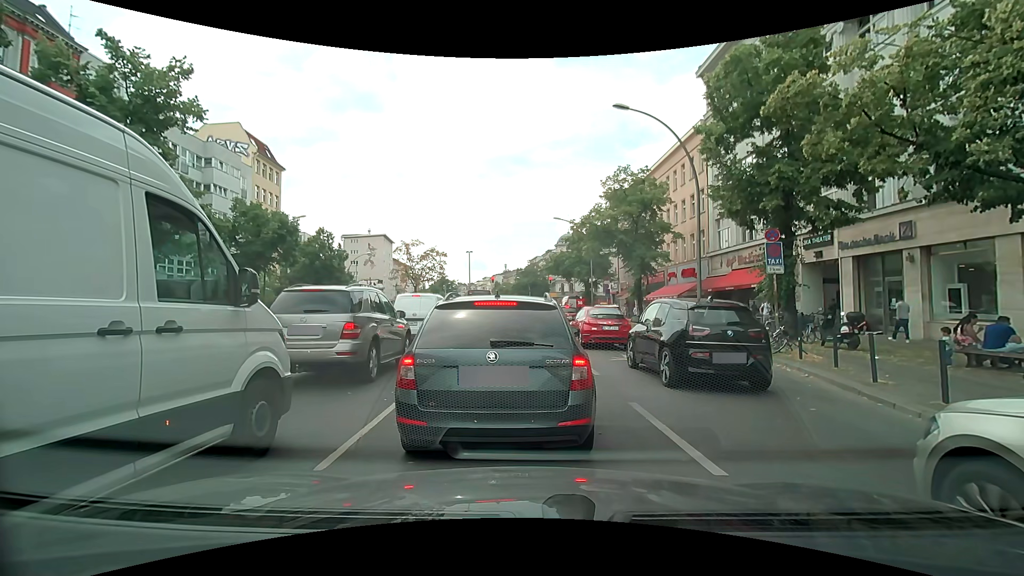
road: primary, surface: asphalt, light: Day
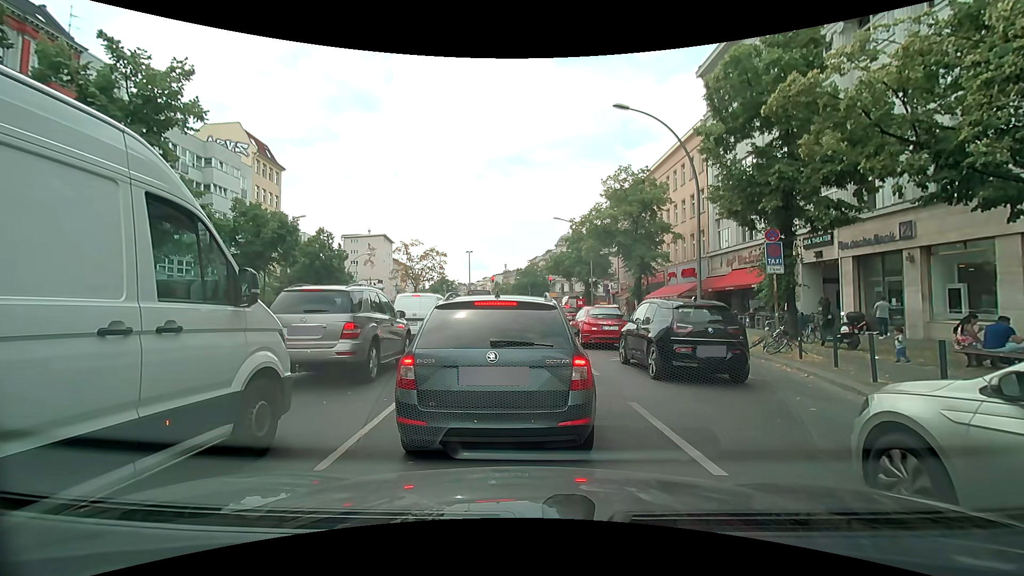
(0.0, 0.0) m; 0°
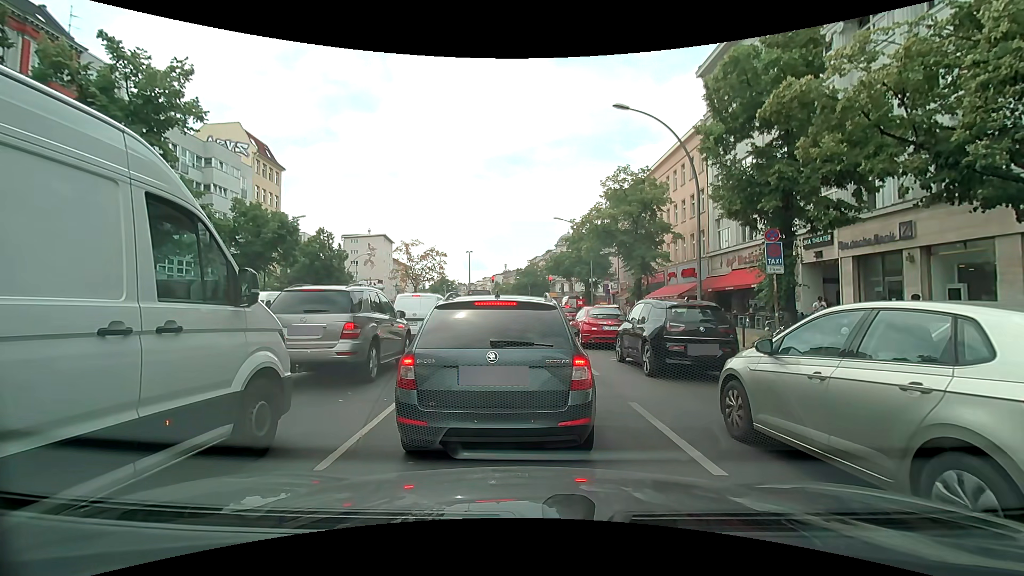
(0.0, 0.0) m; 0°
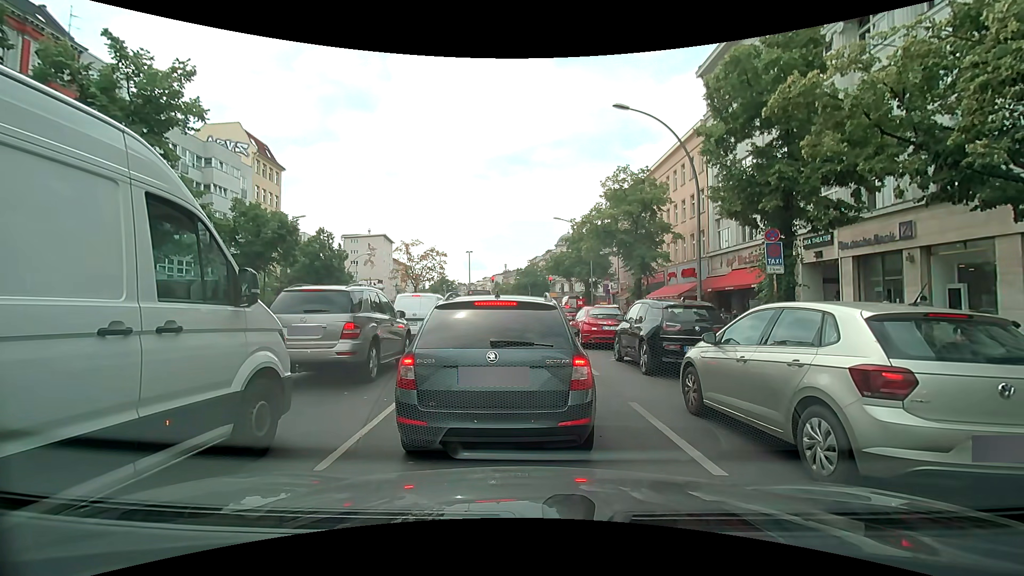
(0.0, 0.0) m; 0°
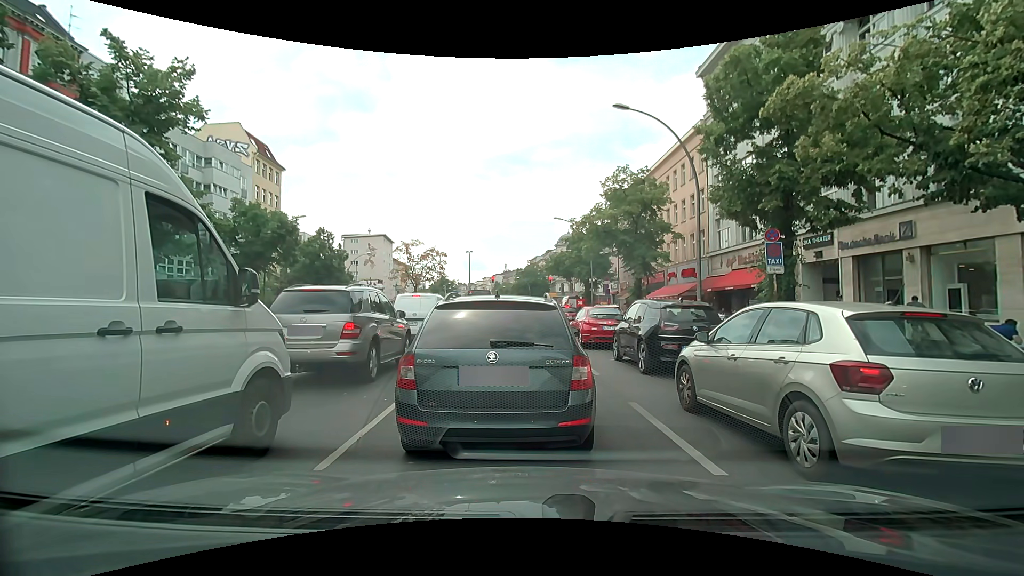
(0.0, 0.0) m; 0°
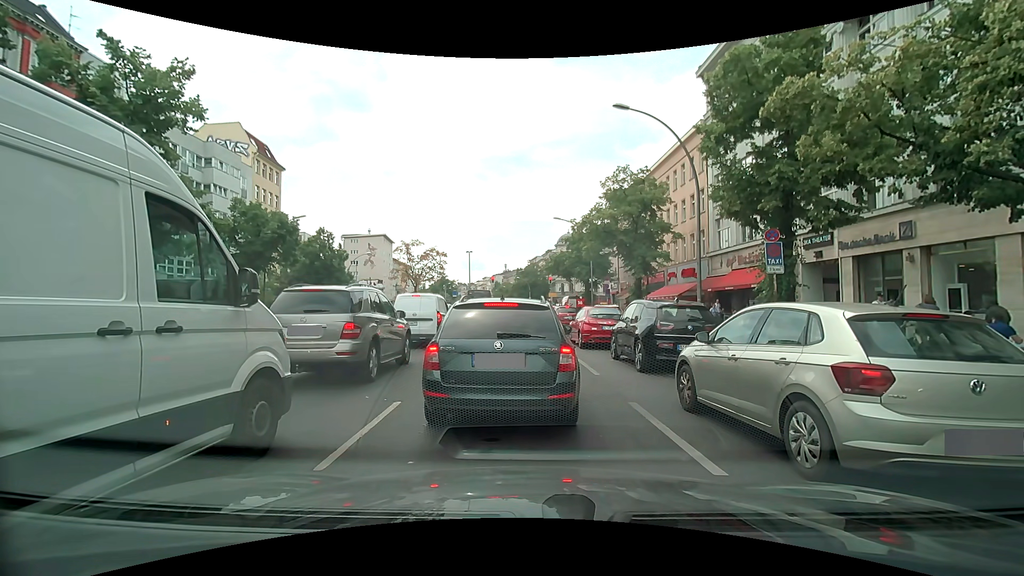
(0.0, 0.0) m; 0°
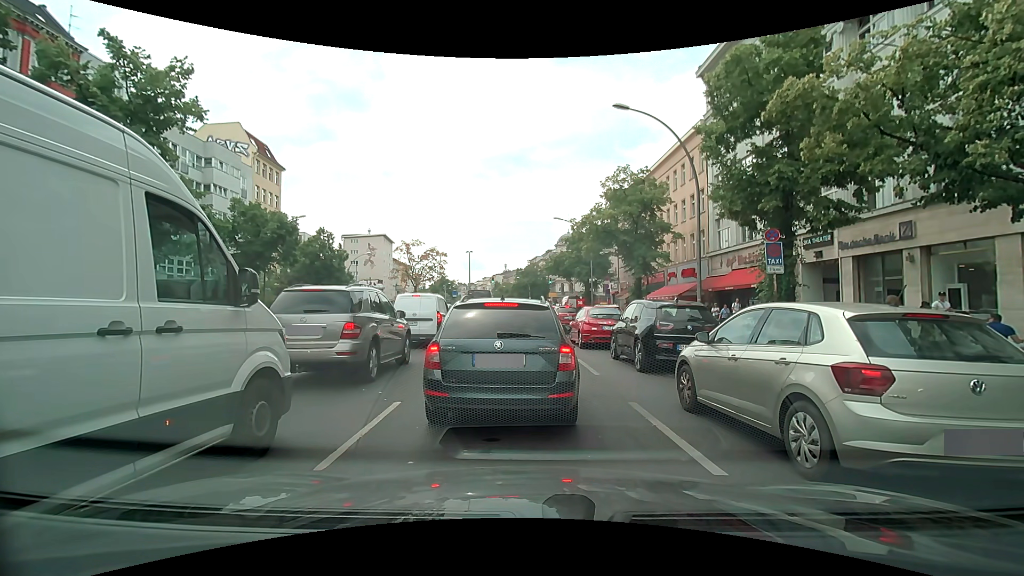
(0.0, 0.0) m; 0°
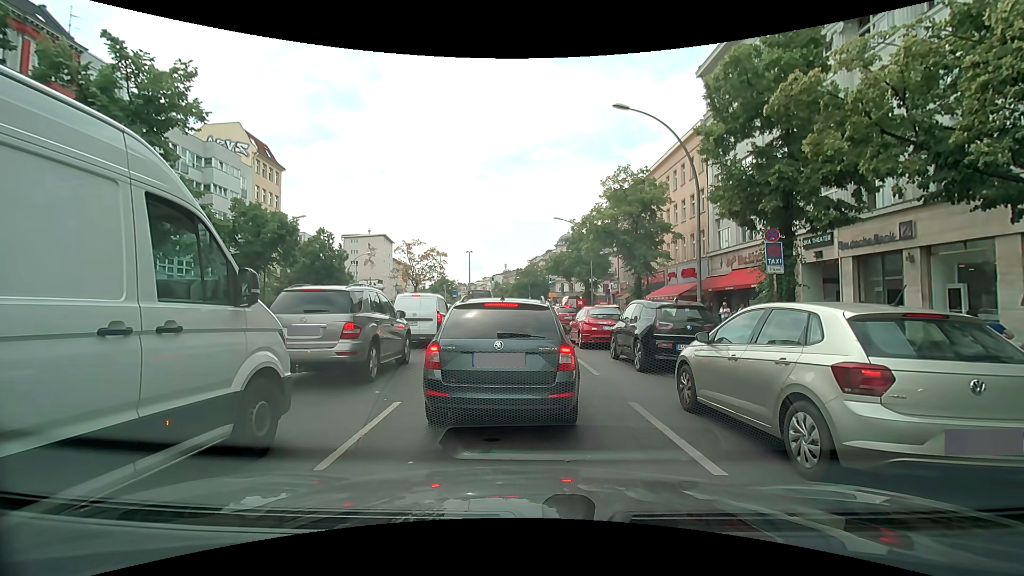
(0.0, 0.0) m; 0°
